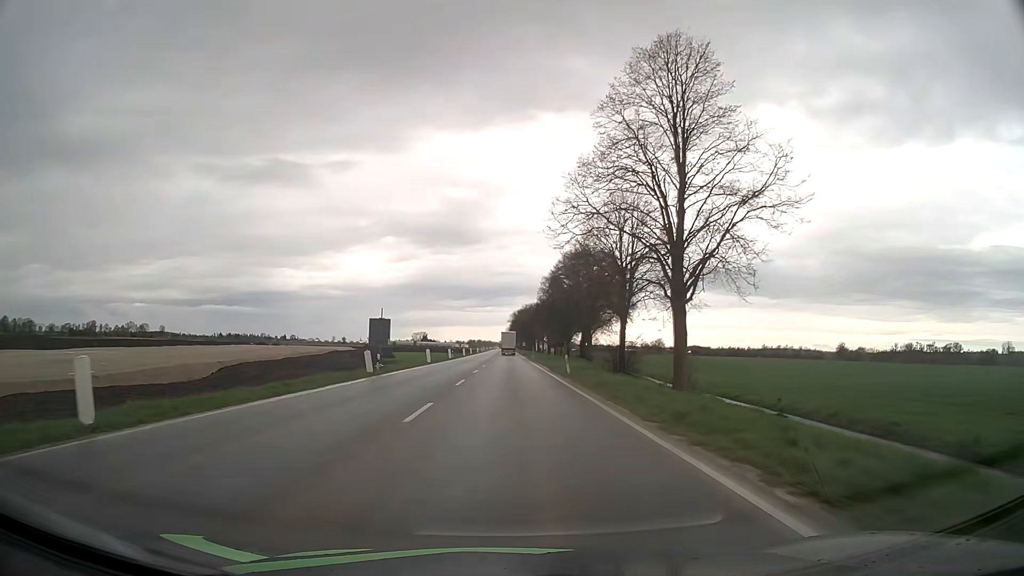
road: unclassified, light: Day
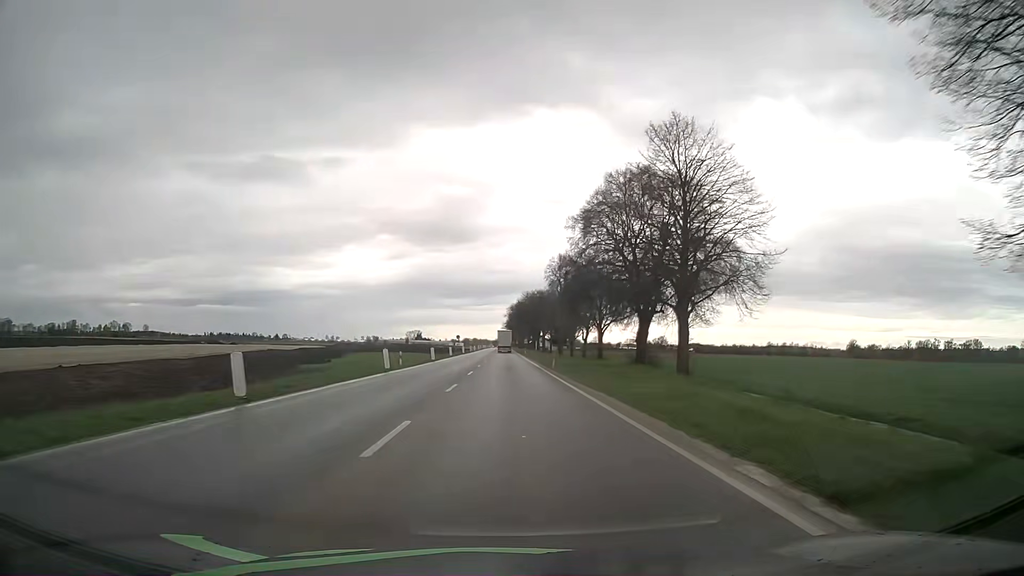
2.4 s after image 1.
(0.0, +40.2) m; 0°
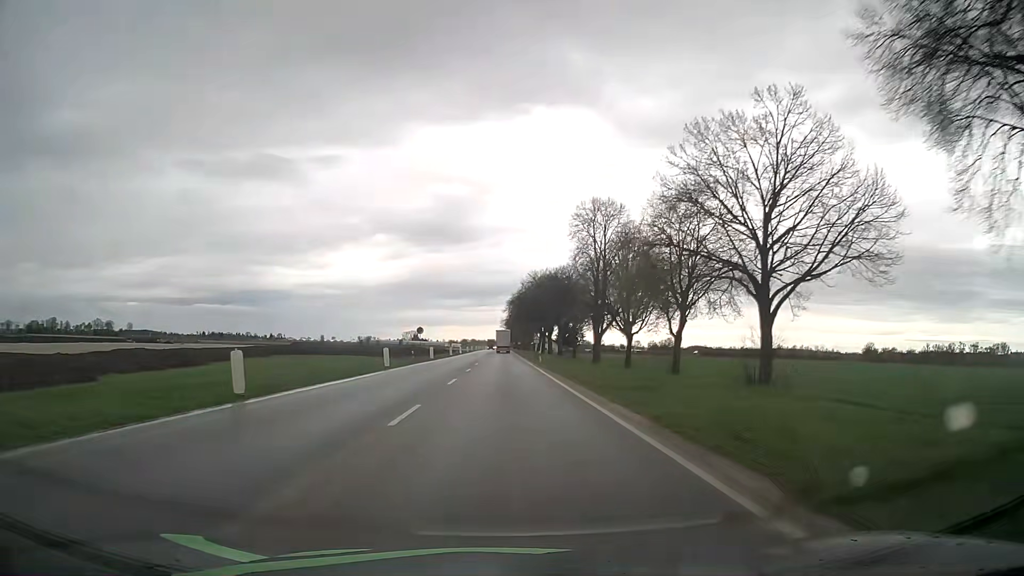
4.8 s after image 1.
(+0.4, +45.1) m; 0°
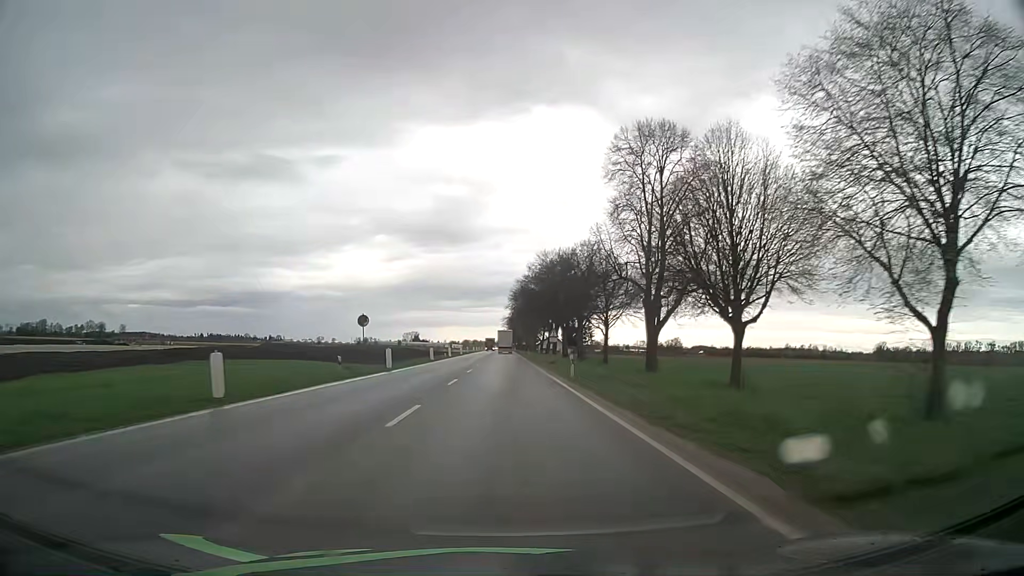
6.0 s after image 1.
(+0.1, +24.2) m; 0°
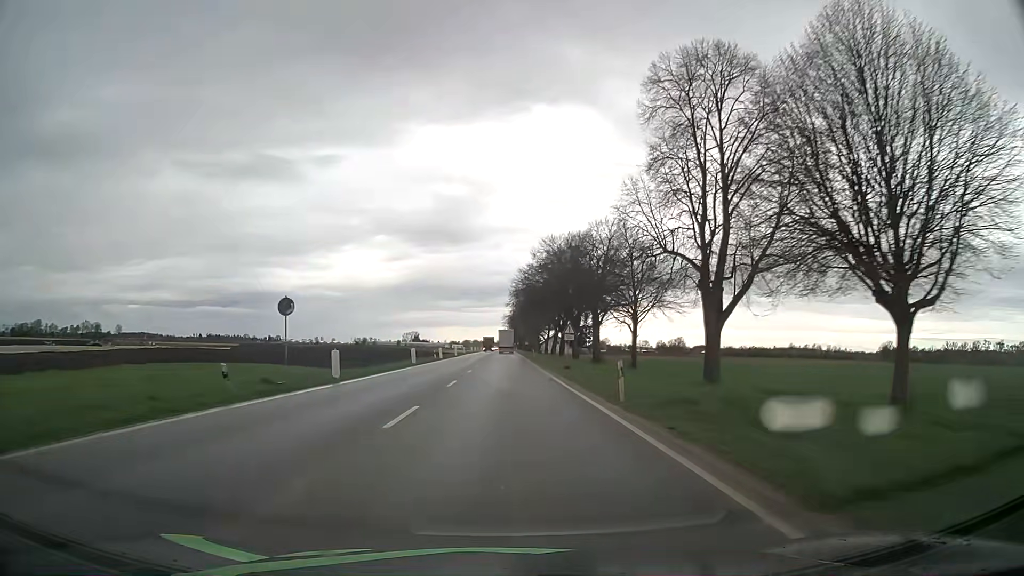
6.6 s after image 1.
(0.0, +12.5) m; 0°
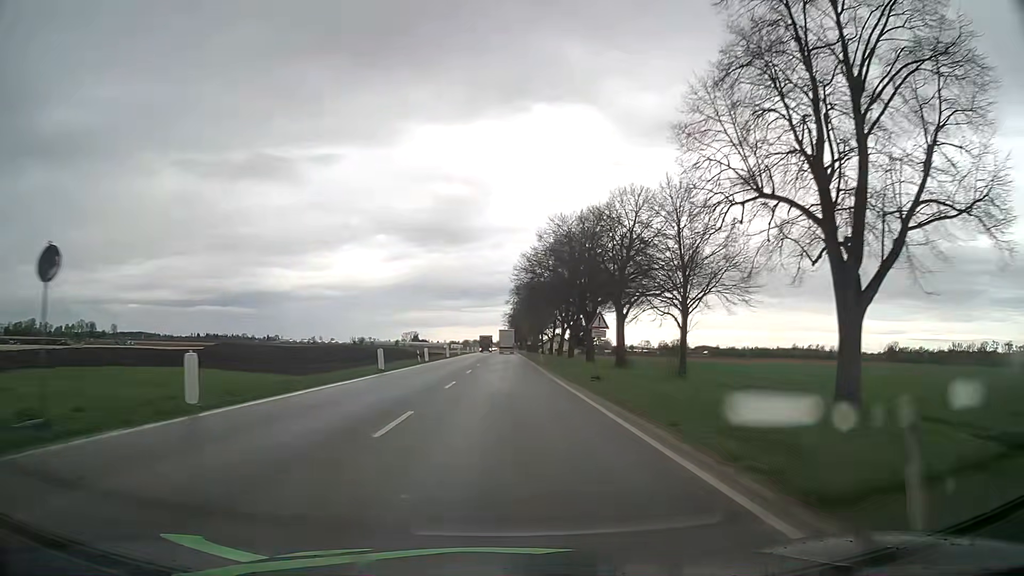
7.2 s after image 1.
(0.0, +12.8) m; 0°
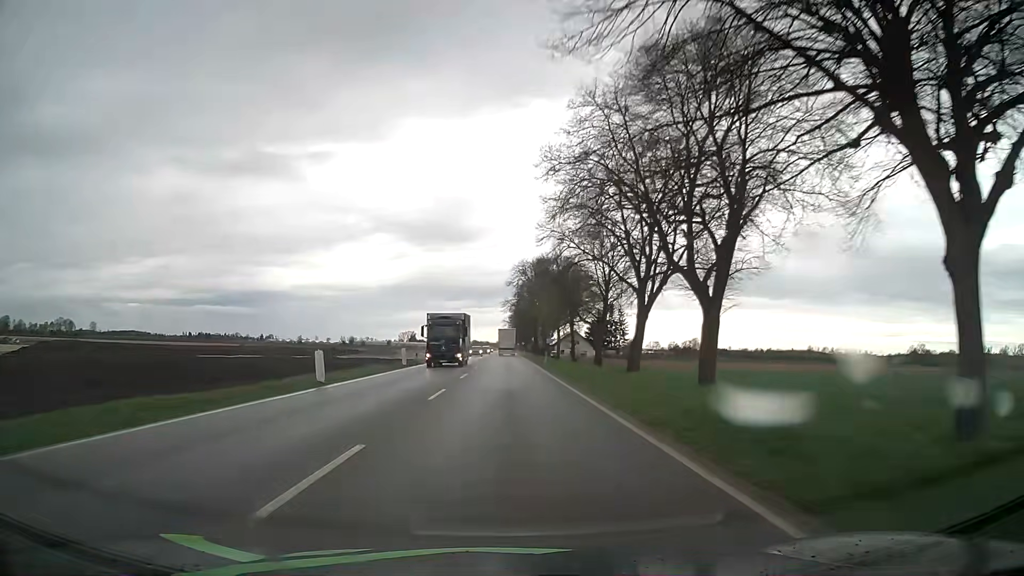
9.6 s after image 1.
(0.0, +53.2) m; 0°
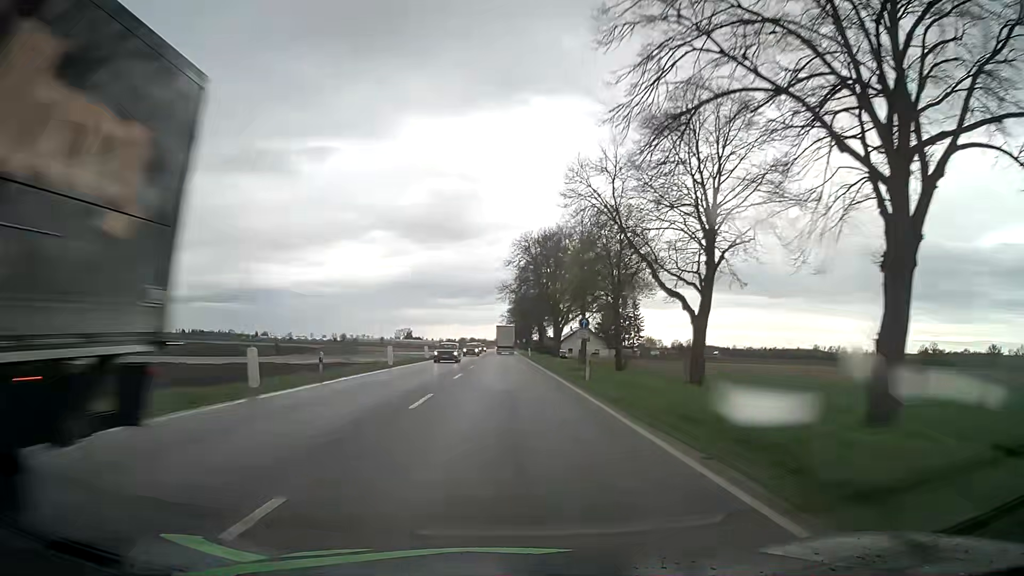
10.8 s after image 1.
(0.0, +27.3) m; 0°
(0, +10) (0, +20) (0, +30) (0, +40) (0, +50) (0, +60) (0, +70) (0, +80) (0, +90) (0, +100) m
